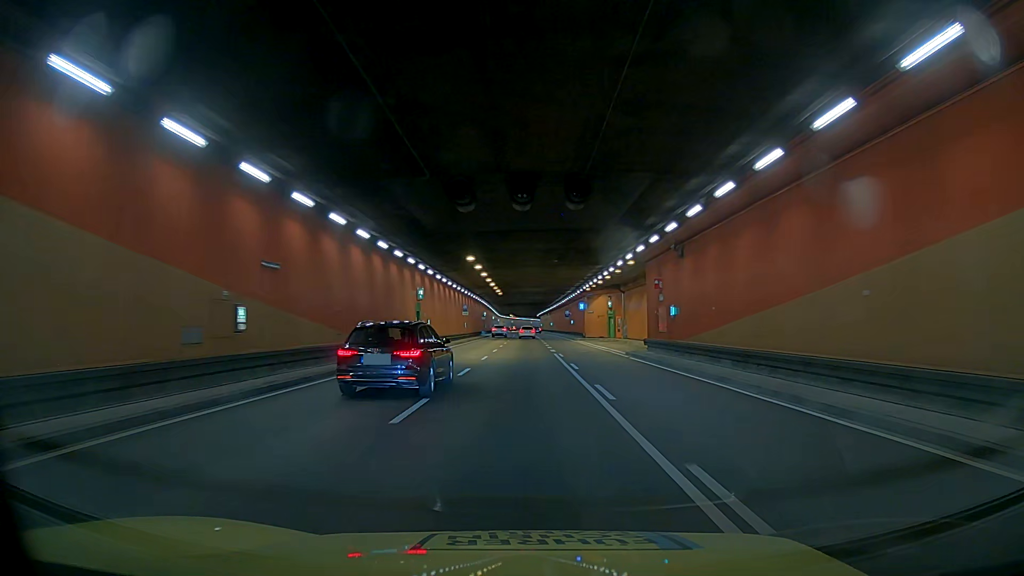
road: secondary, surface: asphalt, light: Day
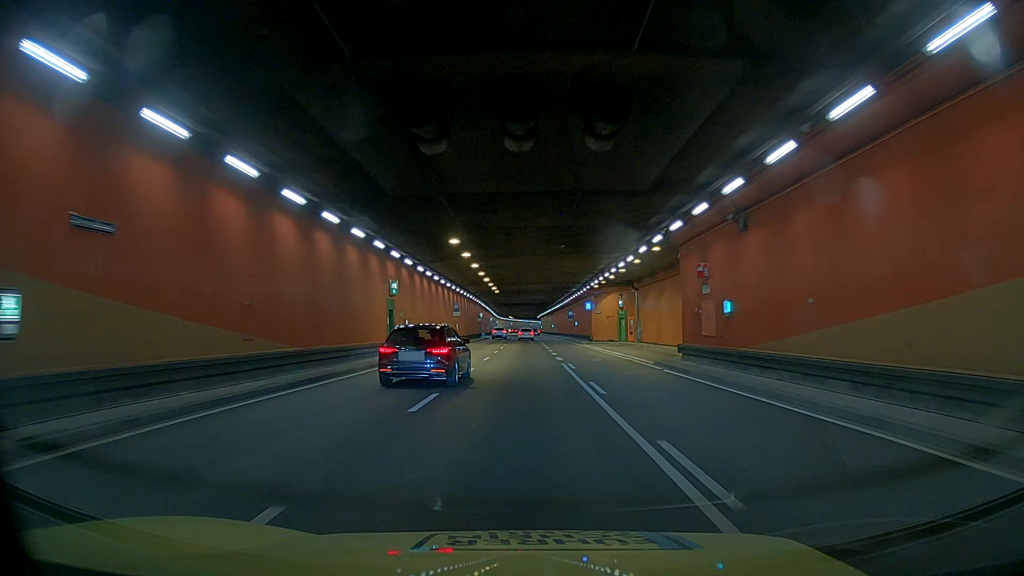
(0.0, +7.6) m; 0°
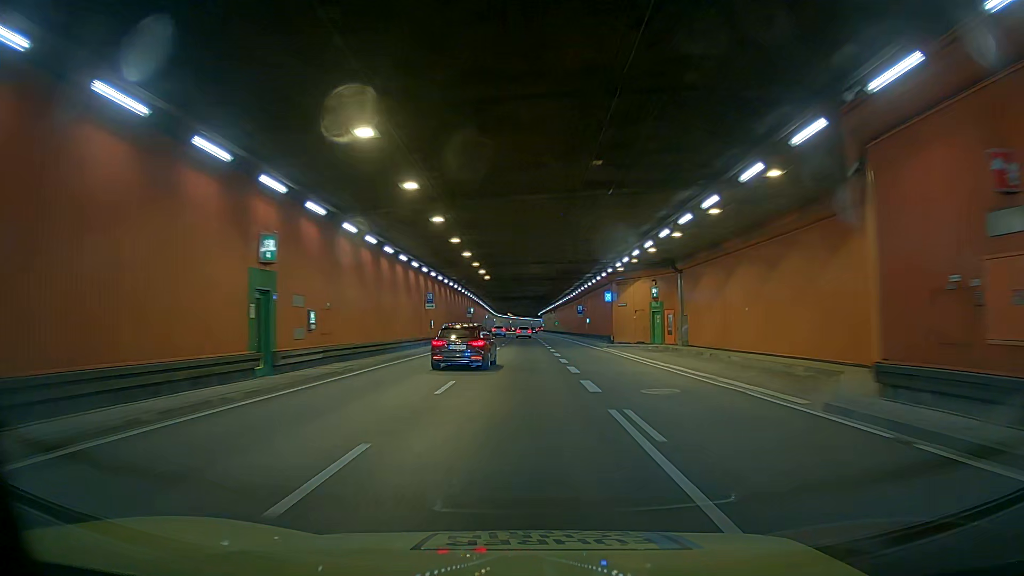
(0.0, +15.2) m; 0°
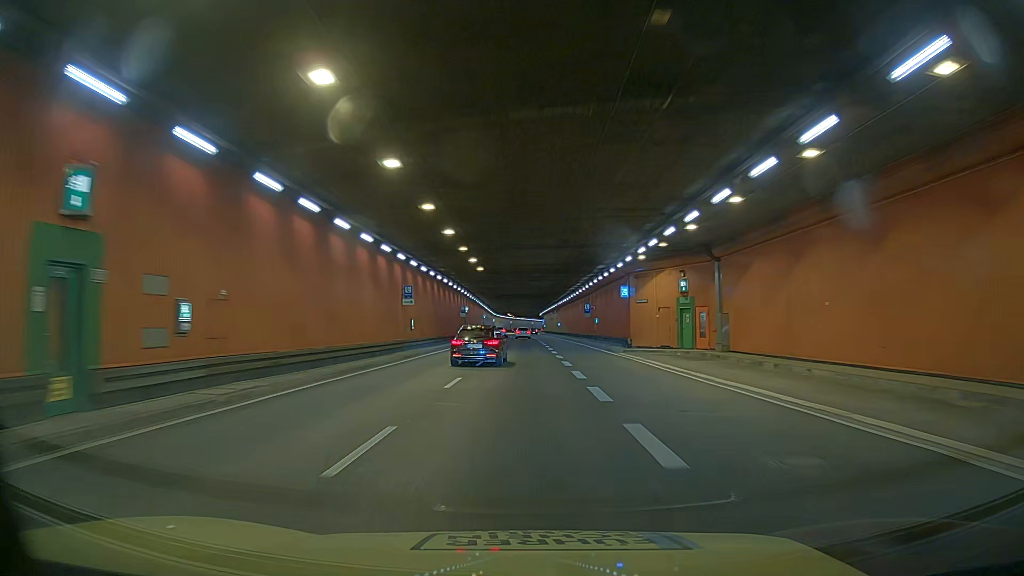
(0.0, +7.6) m; 0°
